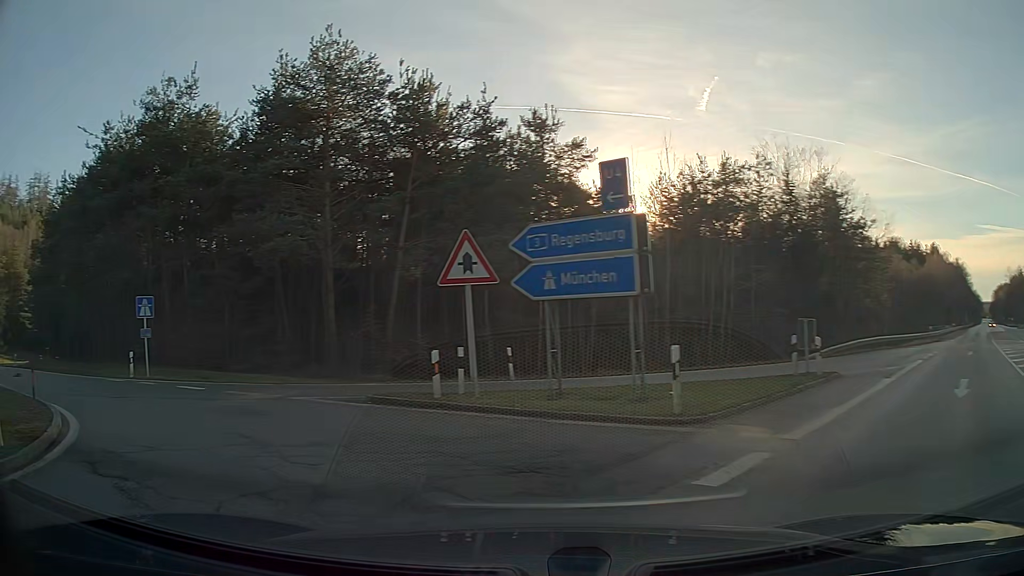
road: secondary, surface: asphalt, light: Day
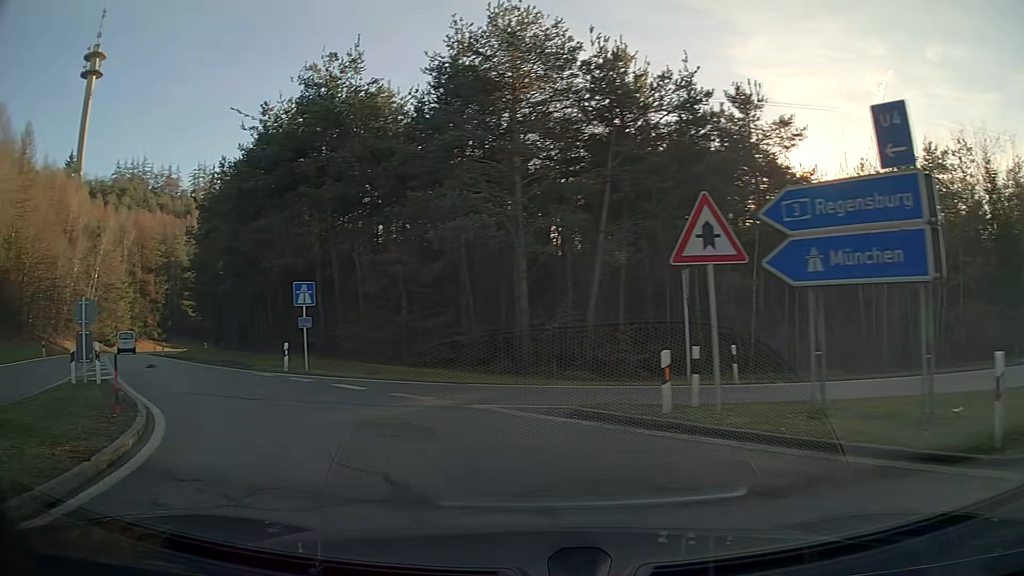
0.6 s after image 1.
(-0.4, +3.3) m; -14°
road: motorway_link
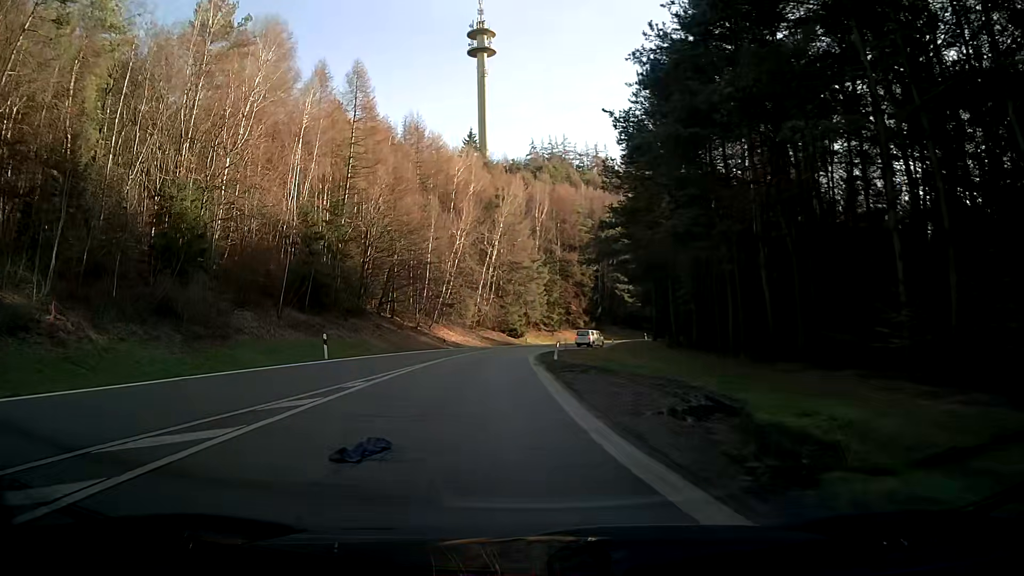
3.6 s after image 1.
(-8.3, +20.0) m; -35°
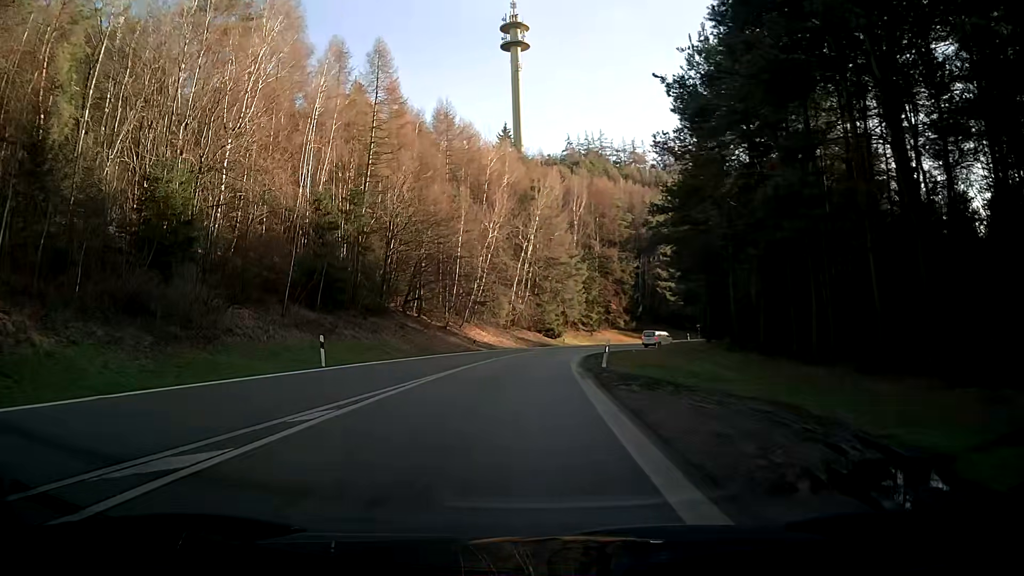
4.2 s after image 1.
(-0.1, +5.4) m; -2°
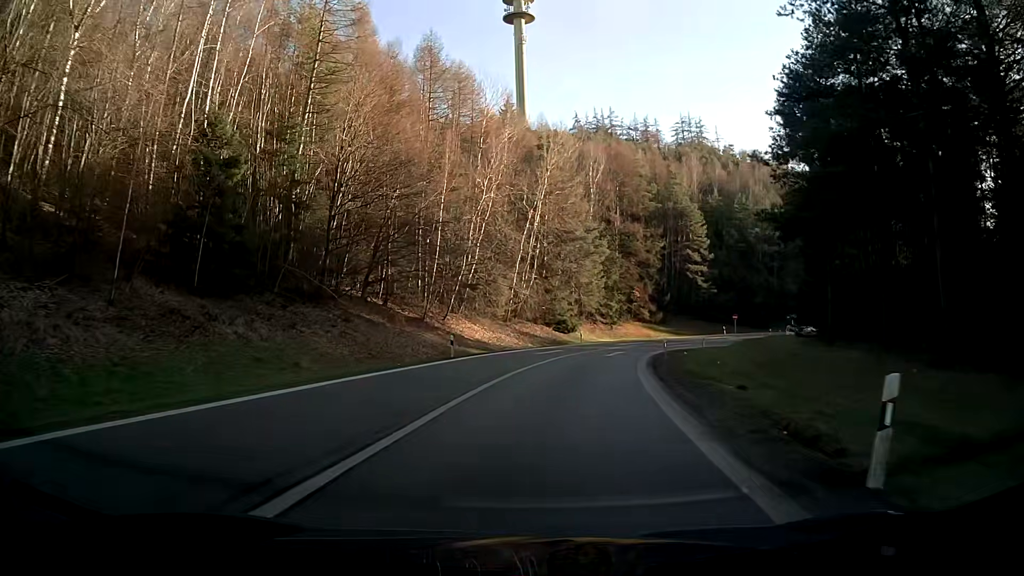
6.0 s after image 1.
(-0.2, +17.9) m; 0°
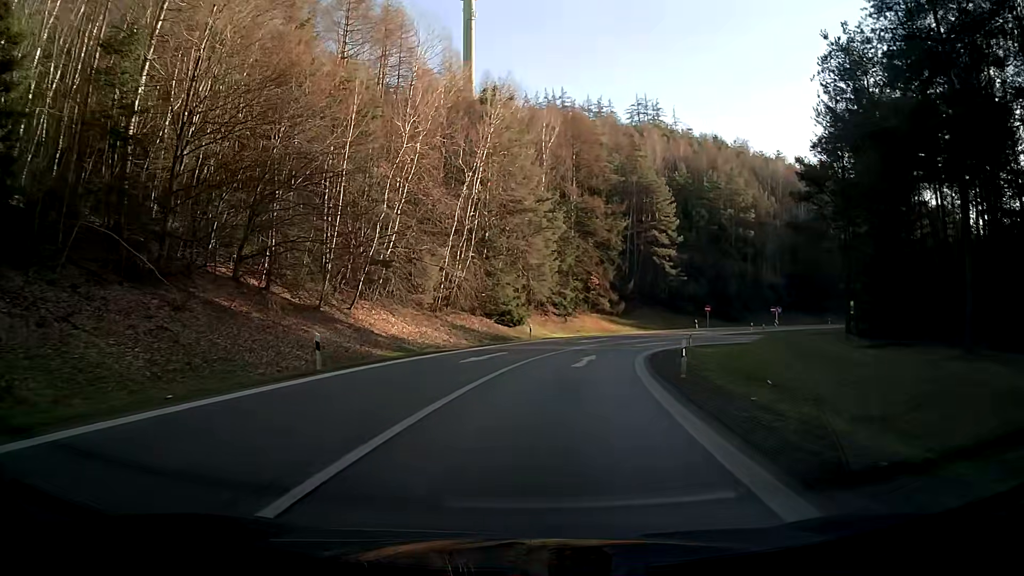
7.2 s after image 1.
(+0.5, +12.9) m; +4°
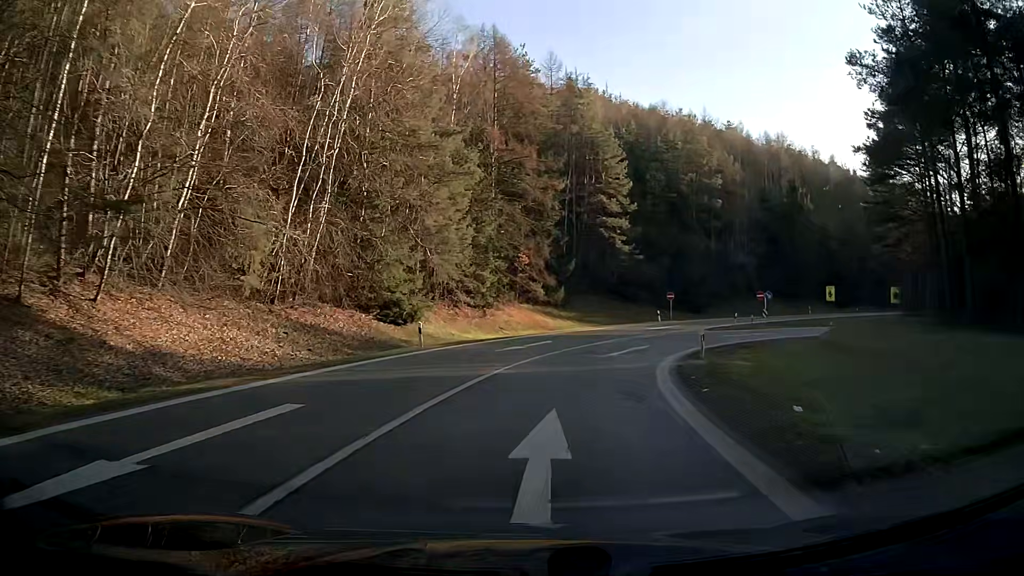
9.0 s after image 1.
(+1.2, +18.9) m; +7°
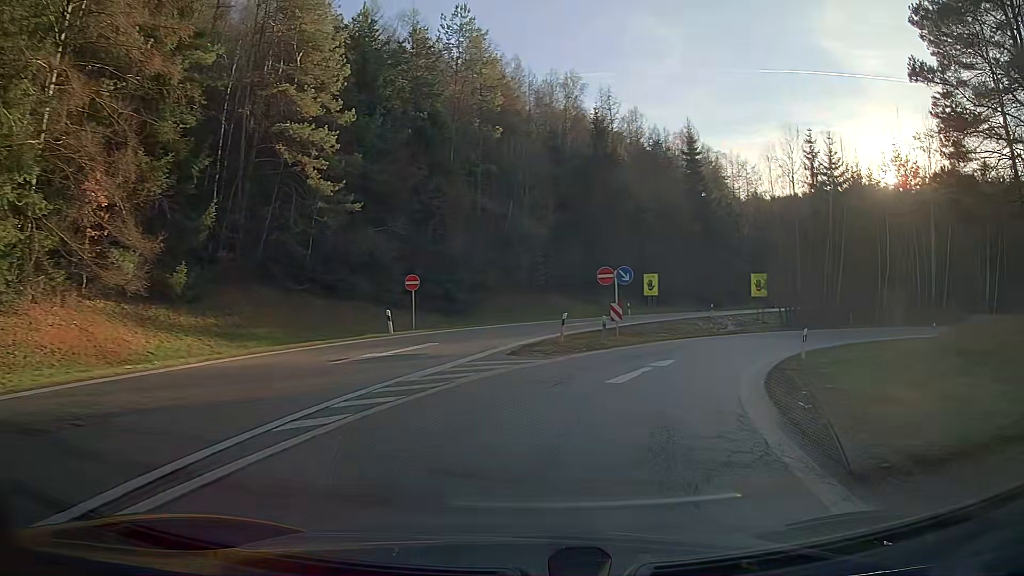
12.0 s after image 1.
(+6.1, +30.2) m; +25°
